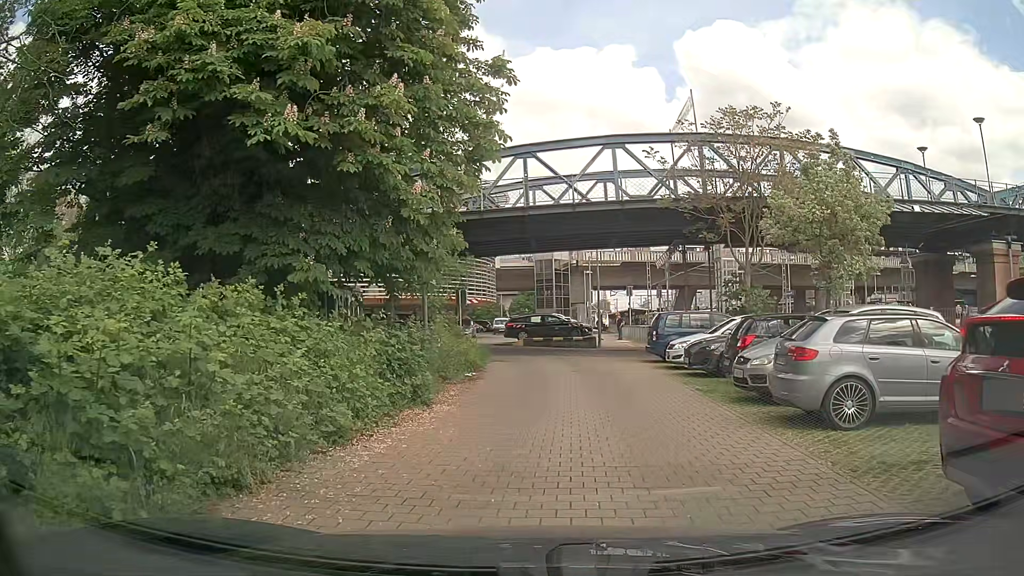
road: service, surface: paving_stones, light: Day
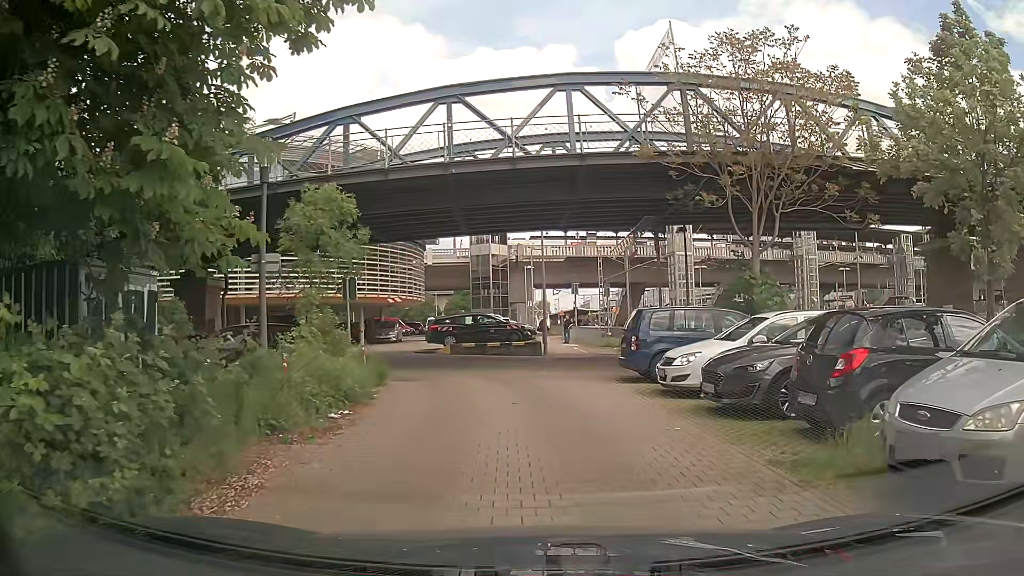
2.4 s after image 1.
(+0.2, +7.0) m; +5°
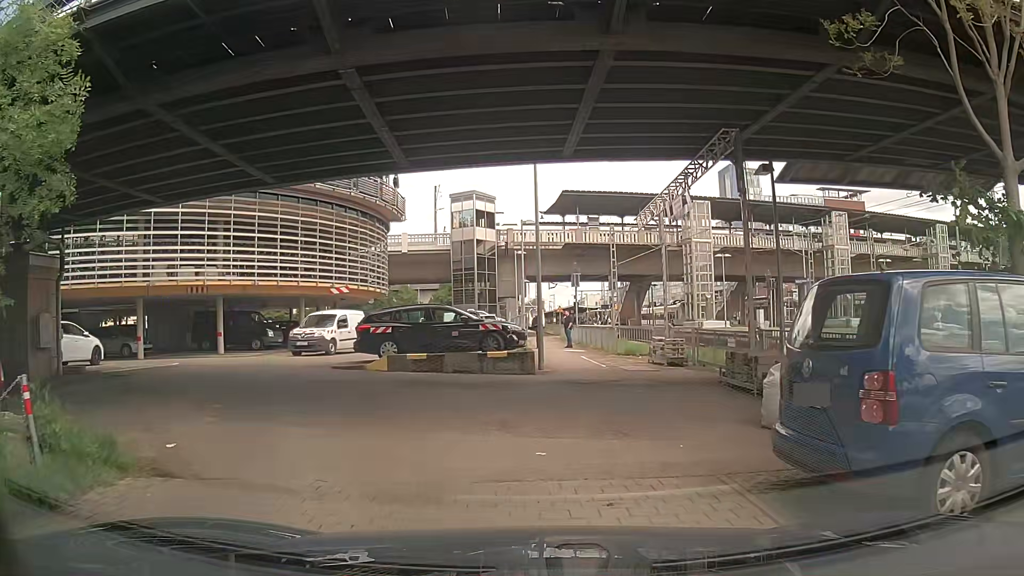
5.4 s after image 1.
(+0.1, +10.7) m; 0°
